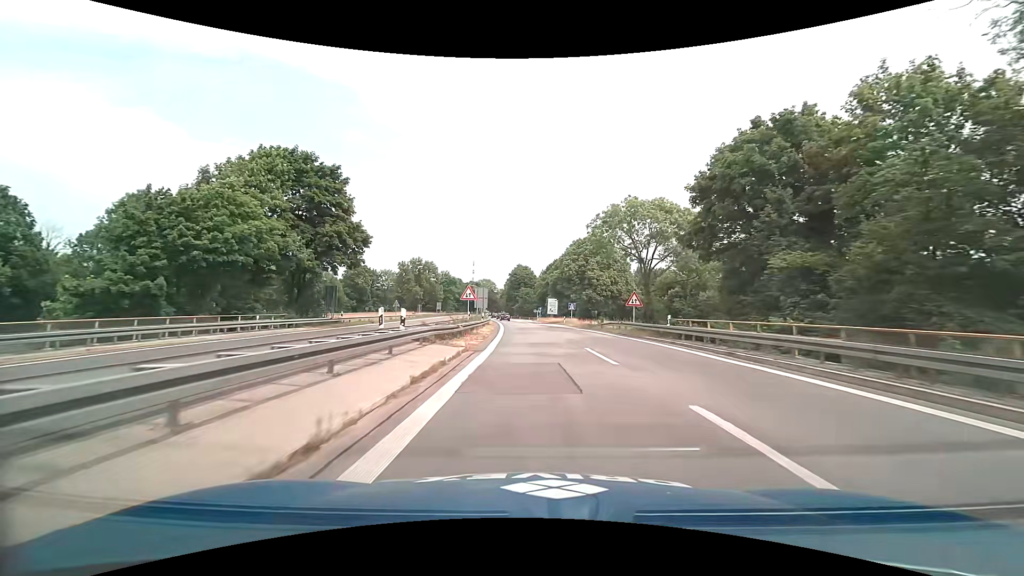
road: motorway_link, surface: asphalt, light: Day
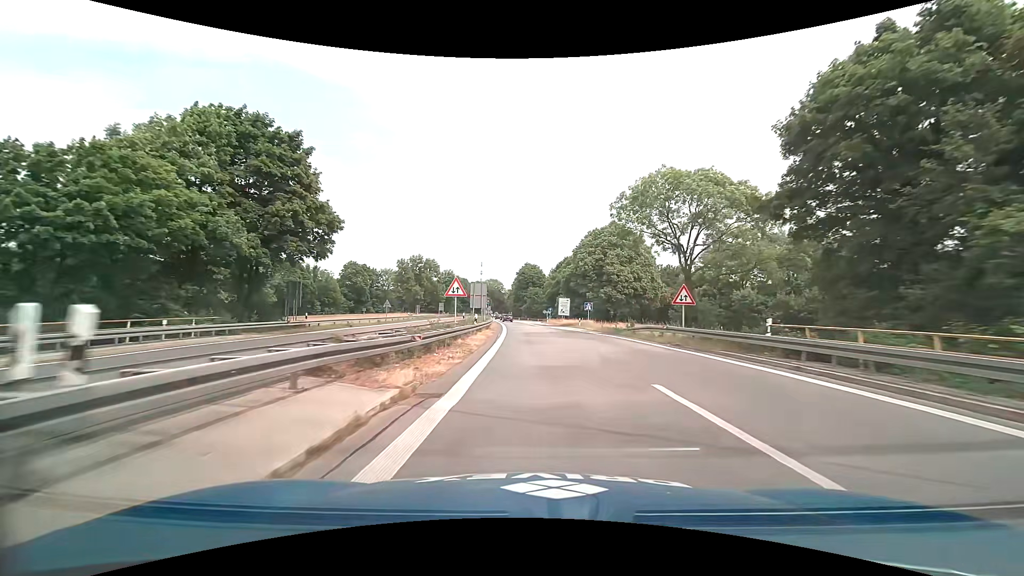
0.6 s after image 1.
(-0.1, +9.6) m; -1°
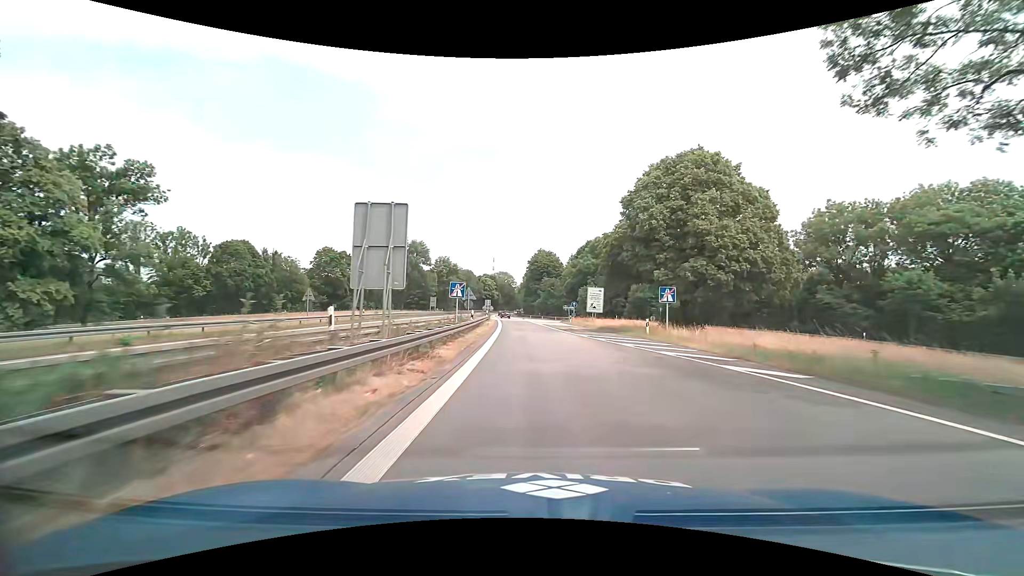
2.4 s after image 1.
(-0.3, +27.7) m; -1°
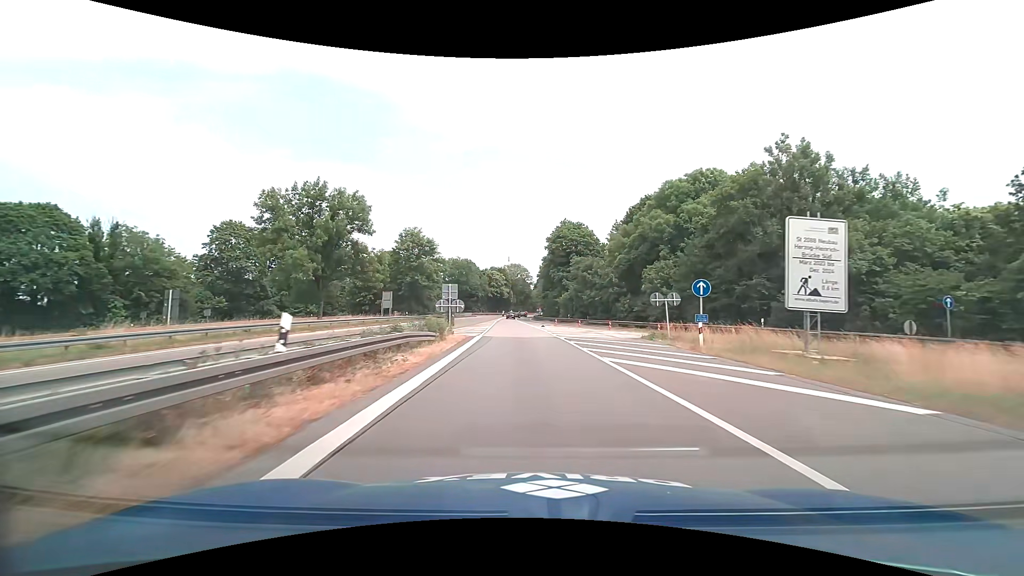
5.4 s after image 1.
(-1.0, +45.1) m; -2°
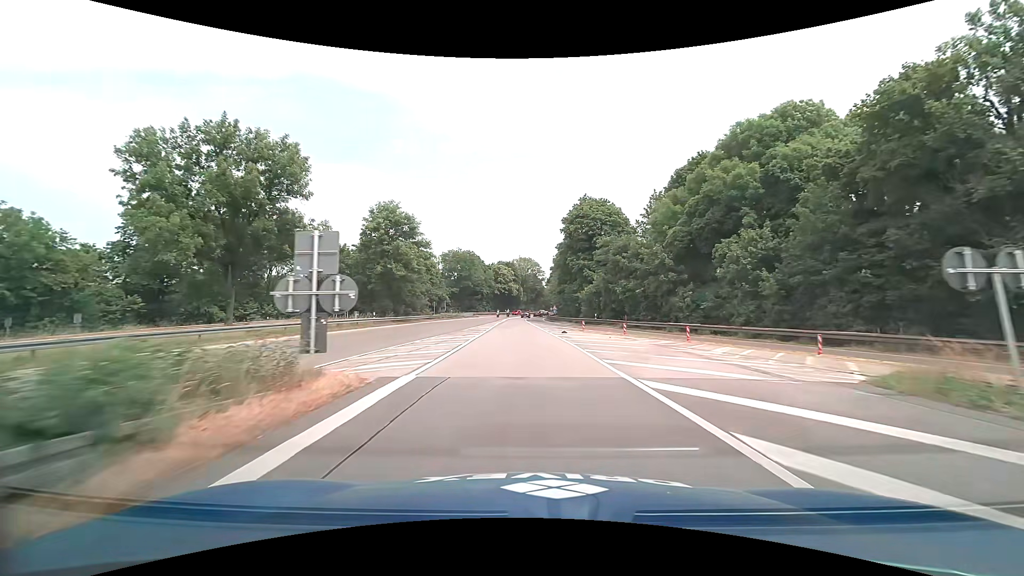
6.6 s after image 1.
(-0.3, +18.4) m; -1°
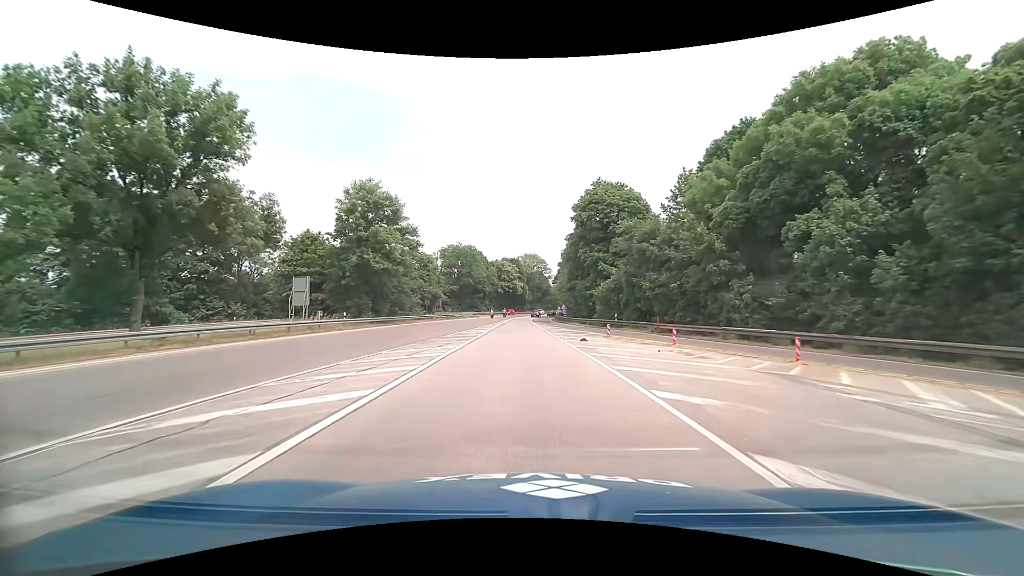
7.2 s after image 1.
(-0.1, +9.2) m; -1°
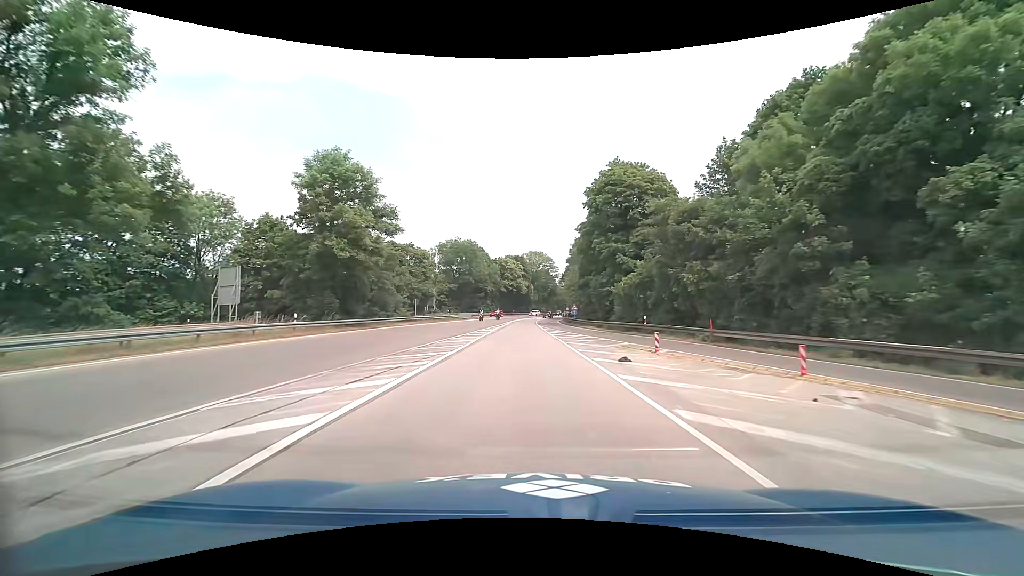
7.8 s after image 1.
(0.0, +9.2) m; 0°
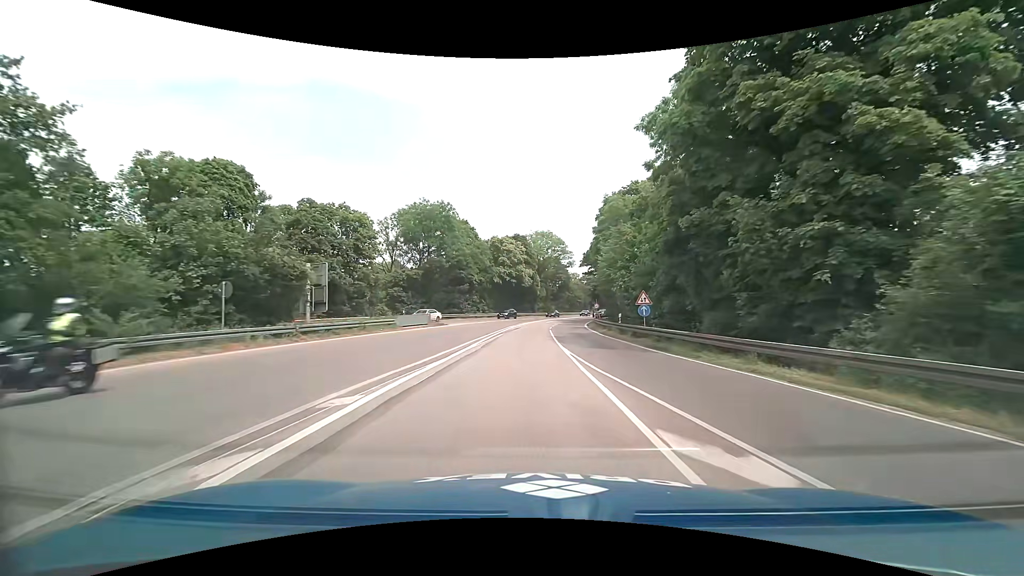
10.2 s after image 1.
(-0.4, +35.8) m; -1°
(0, +10) (0, +20) (0, +30) (0, +40) (+1, +50) (+2, +60) (+3, +70) (+4, +80) (+7, +89) (+10, +99) m
